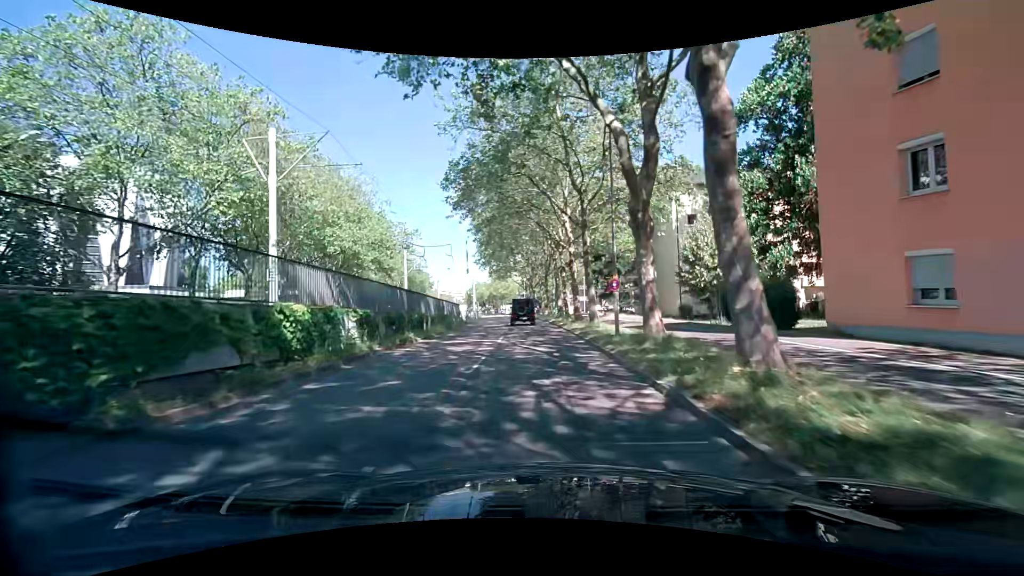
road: tertiary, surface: asphalt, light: Day
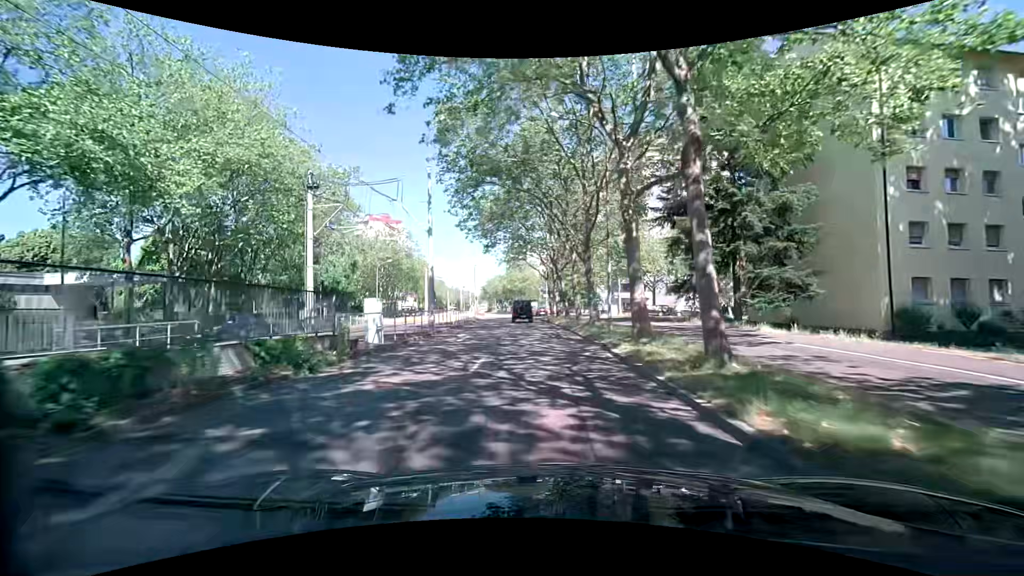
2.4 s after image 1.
(-0.9, +28.0) m; -3°
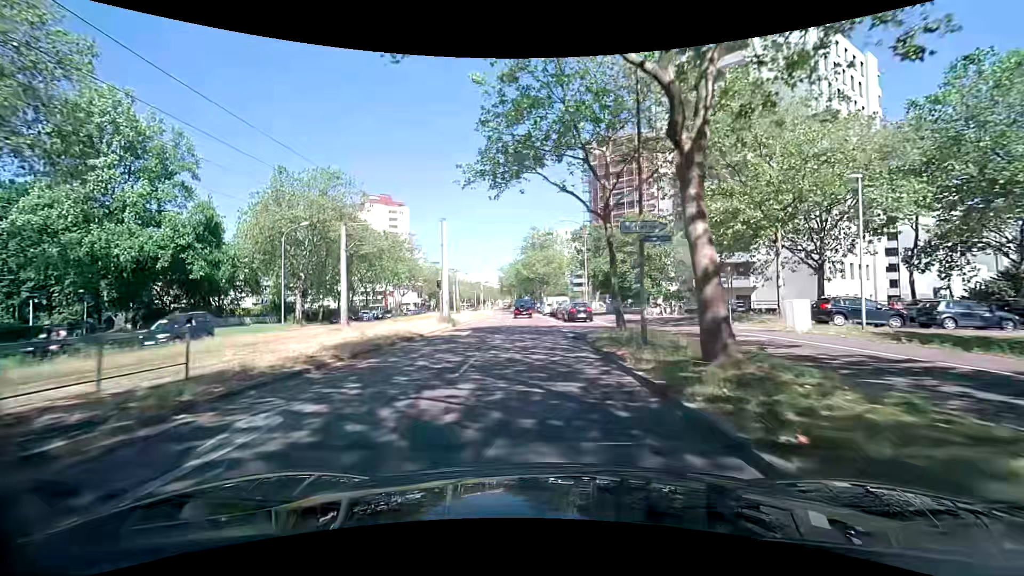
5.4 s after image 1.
(-1.2, +36.6) m; -3°
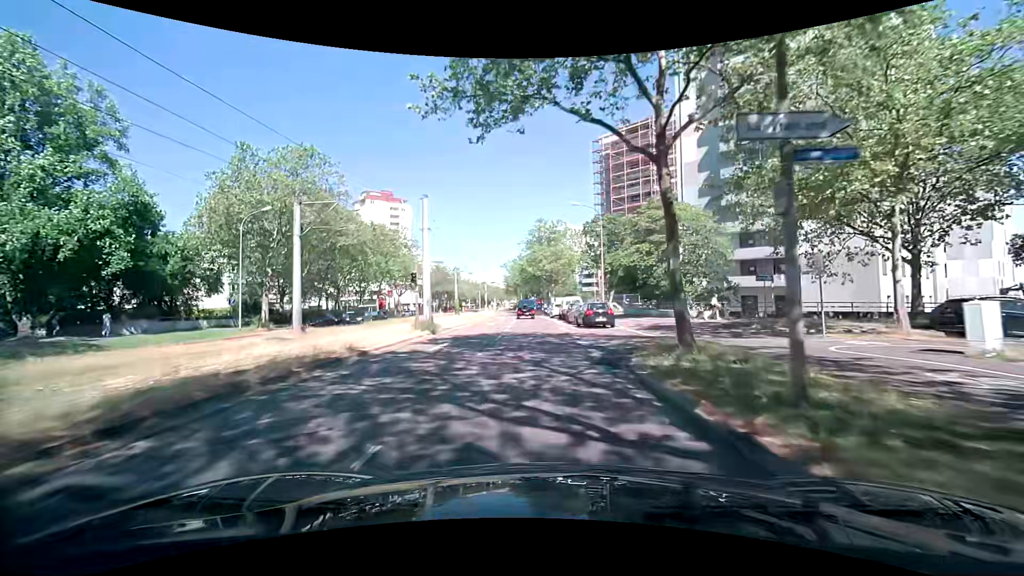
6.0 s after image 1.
(-0.1, +7.6) m; -1°
(0, +10) (0, +20) (0, +30) (-1, +40) (-1, +50) (-2, +60) (-2, +70) (-3, +80) (-4, +90) (-4, +100) m
